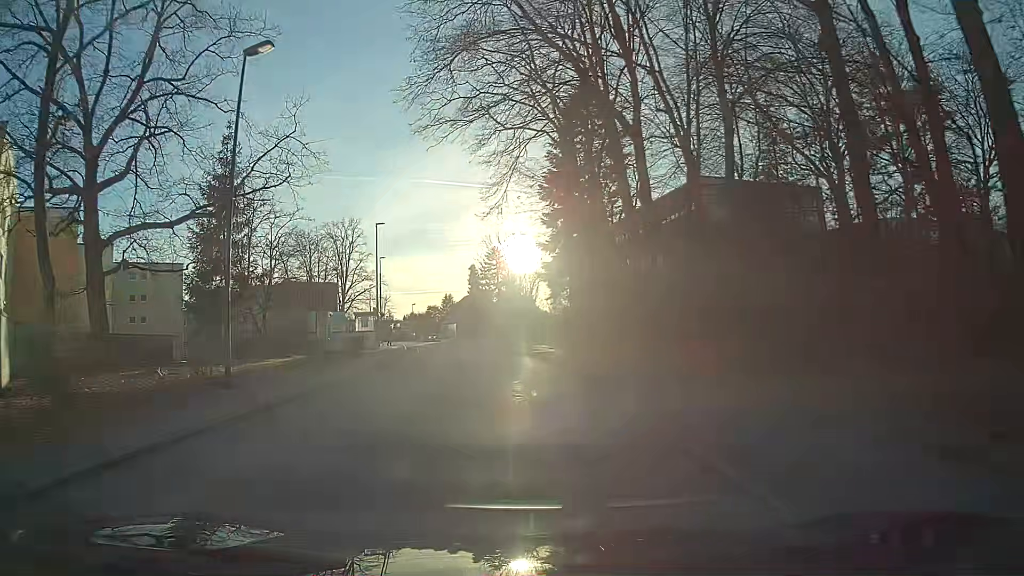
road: residential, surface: asphalt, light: Day
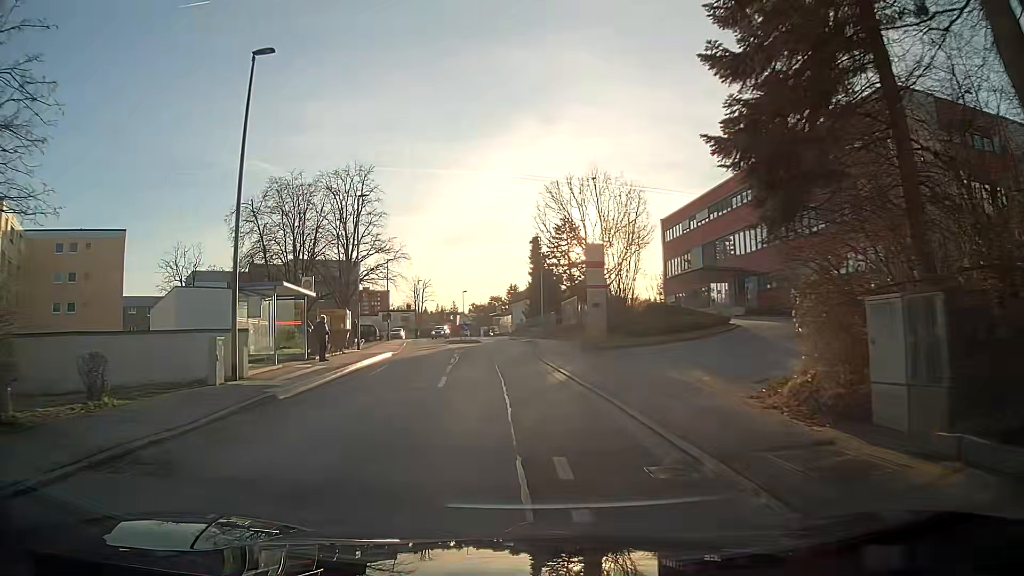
(-1.6, +28.7) m; -7°
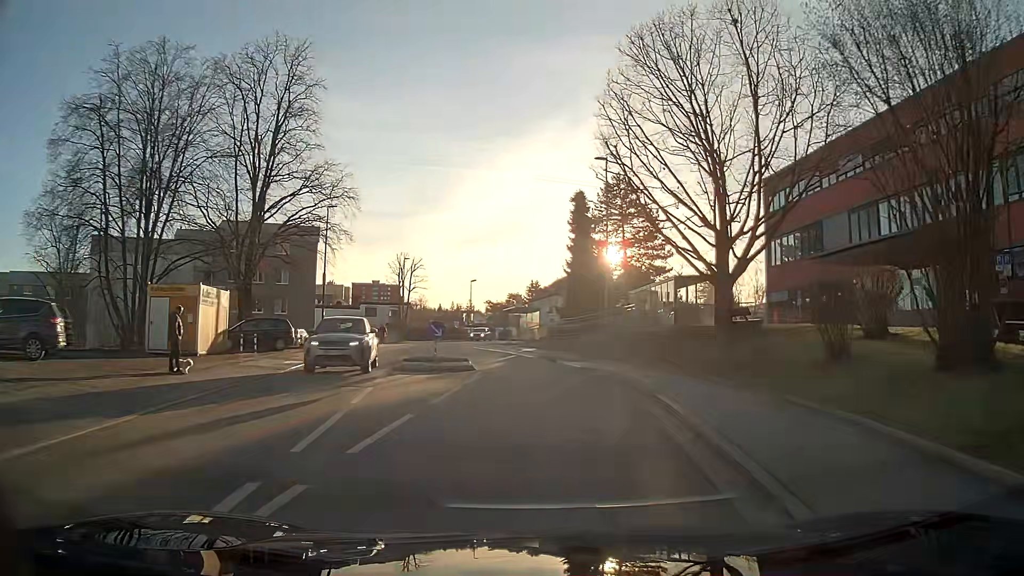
(-0.9, +29.9) m; 0°
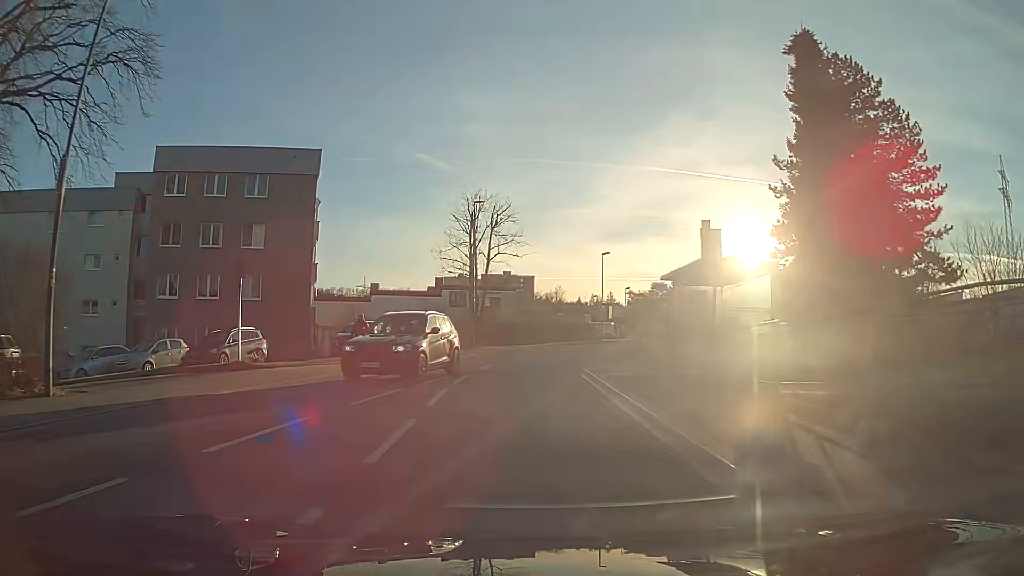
(-2.3, +29.6) m; -12°
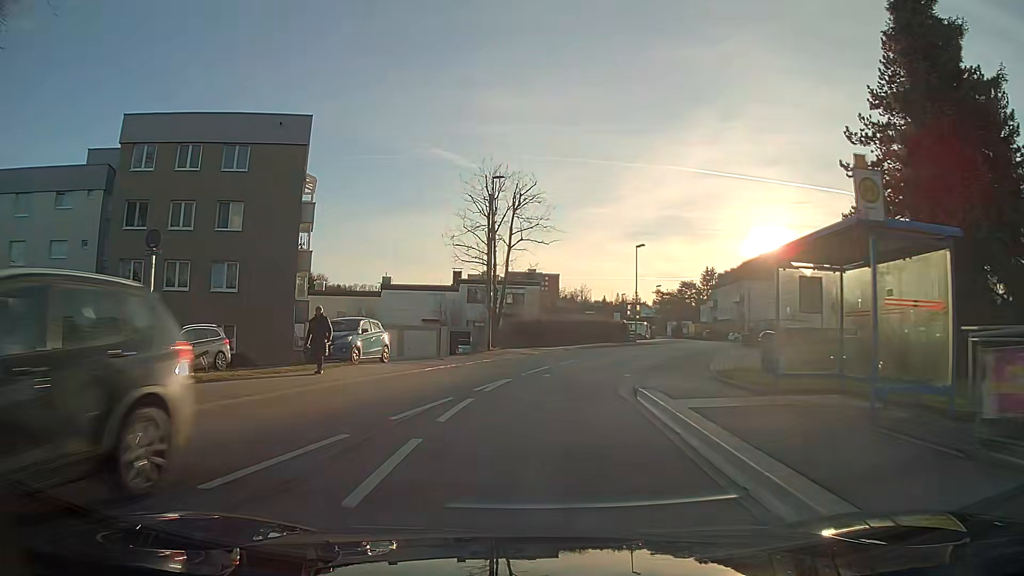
(-0.1, +6.2) m; -2°
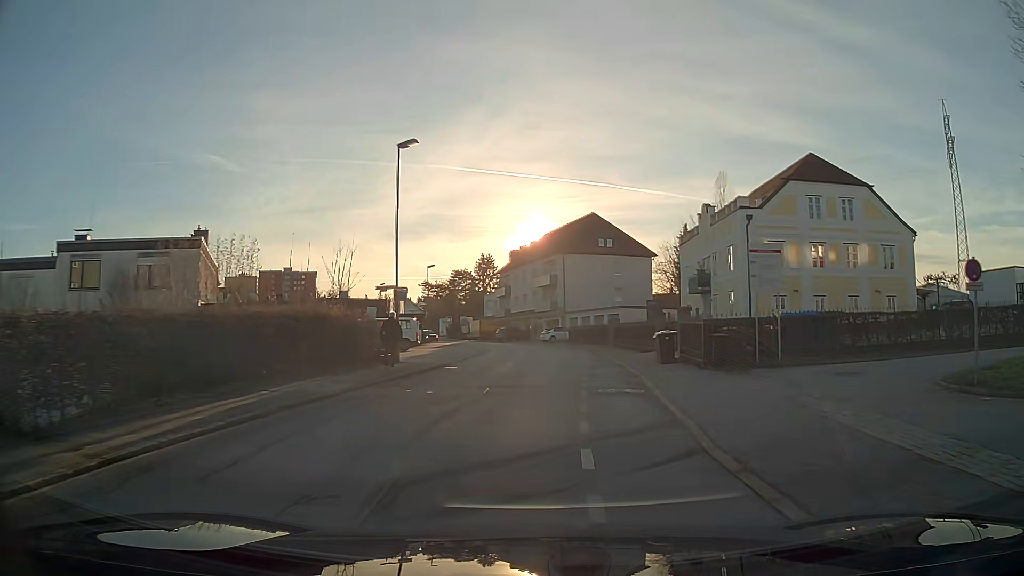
(+5.5, +32.0) m; +21°
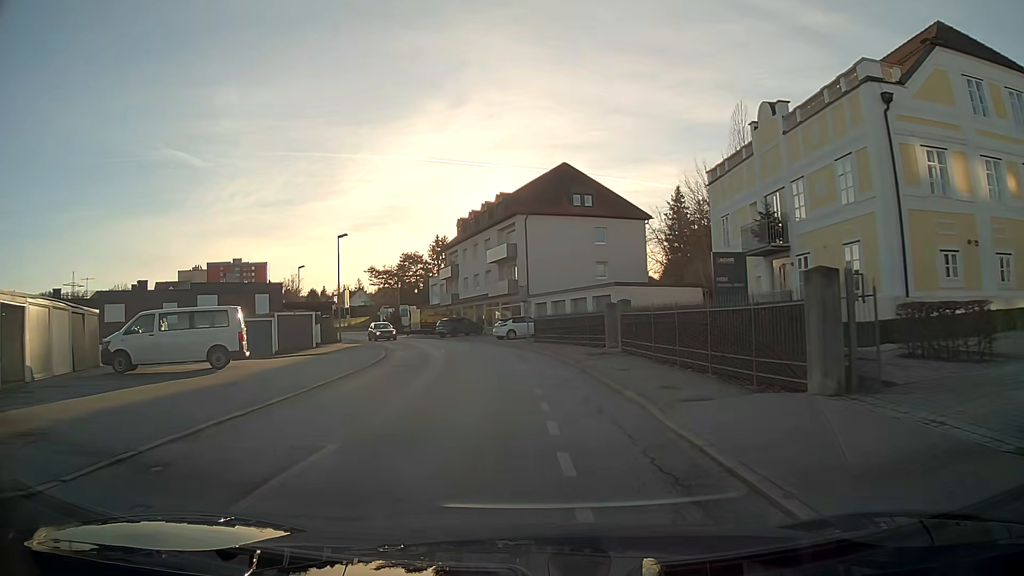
(+0.4, +20.5) m; +1°
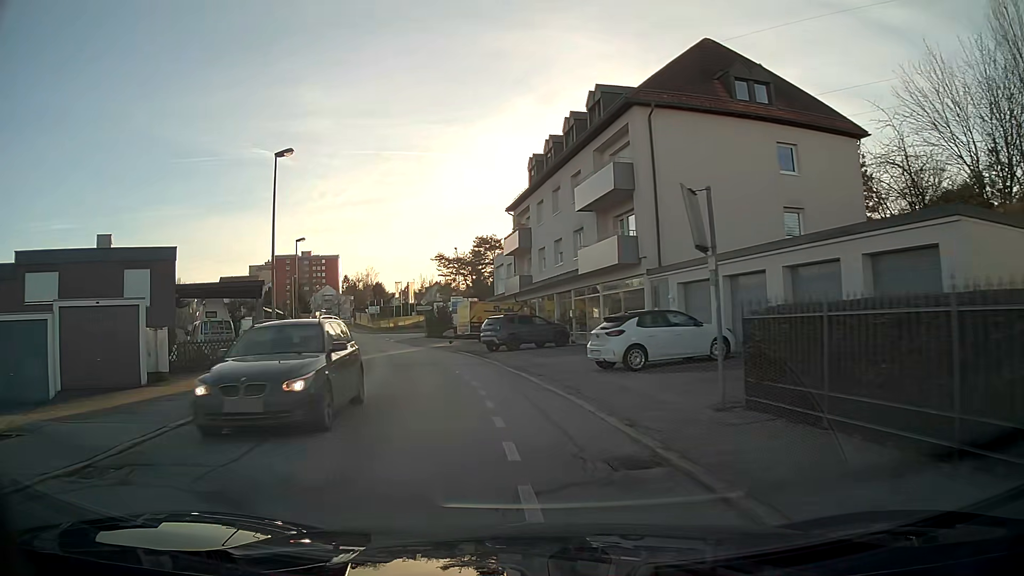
(-1.5, +27.0) m; -9°
